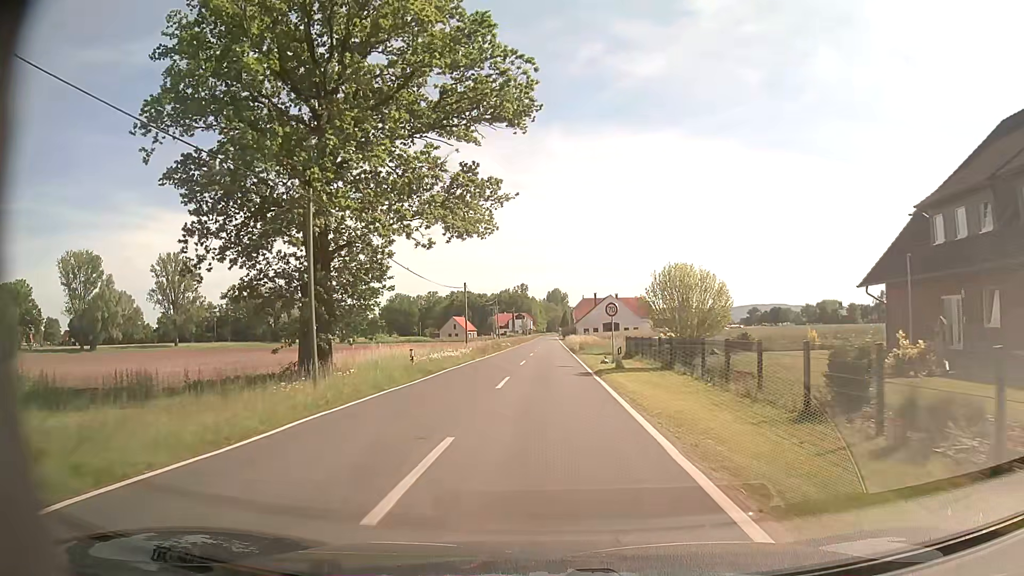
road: tertiary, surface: asphalt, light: Day
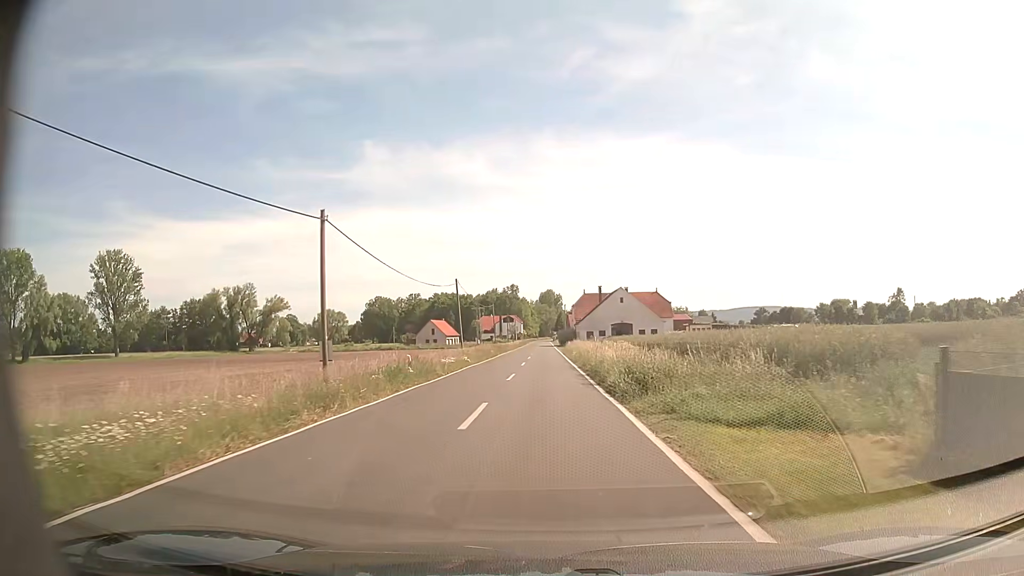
(+0.1, +30.7) m; 0°
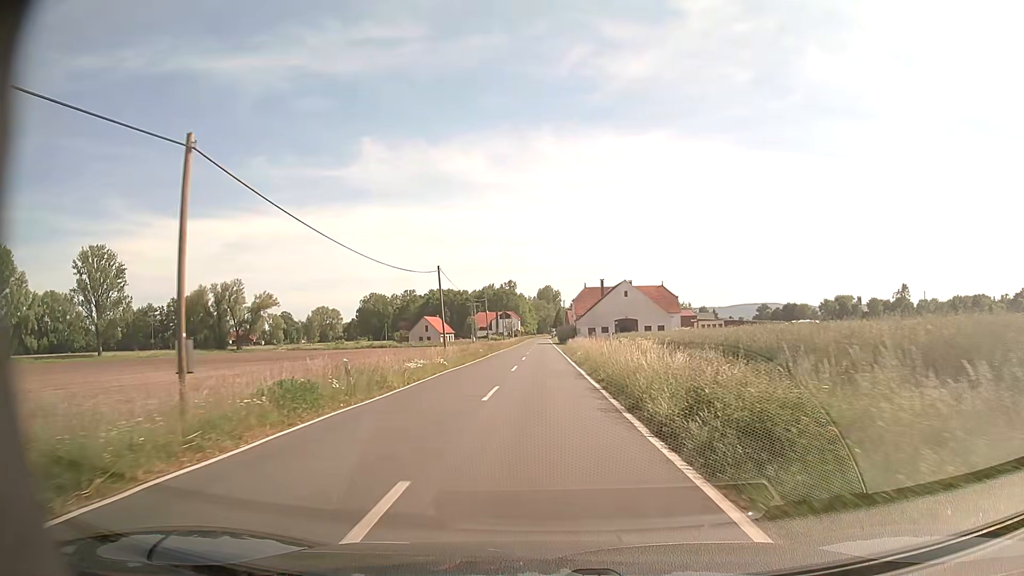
(0.0, +7.9) m; 0°
(0, +10) (0, +20) (0, +30) (0, +40) (0, +50) (0, +60) (0, +70) (0, +80) (-1, +90) (-1, +100) m
